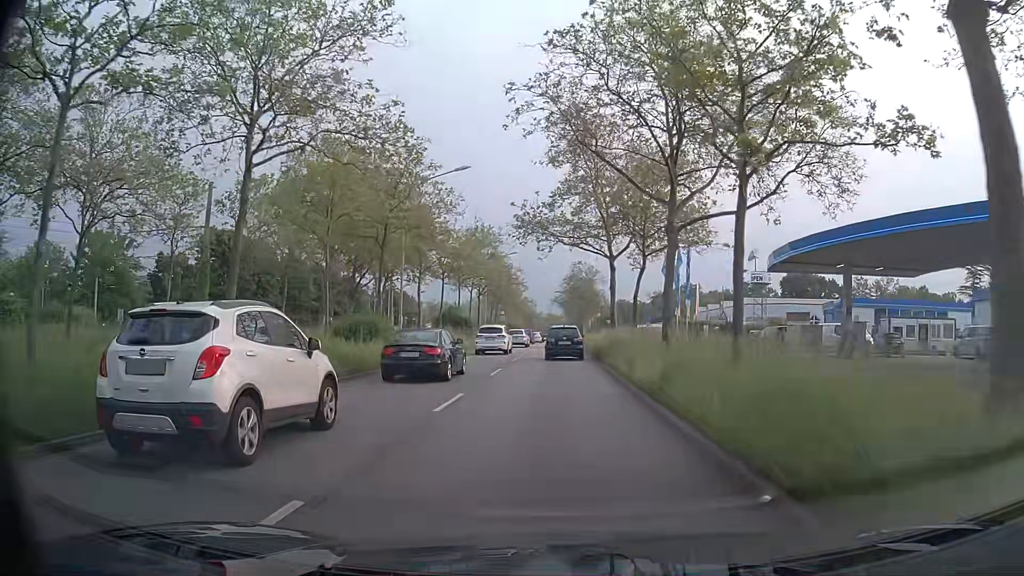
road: primary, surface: asphalt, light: Day
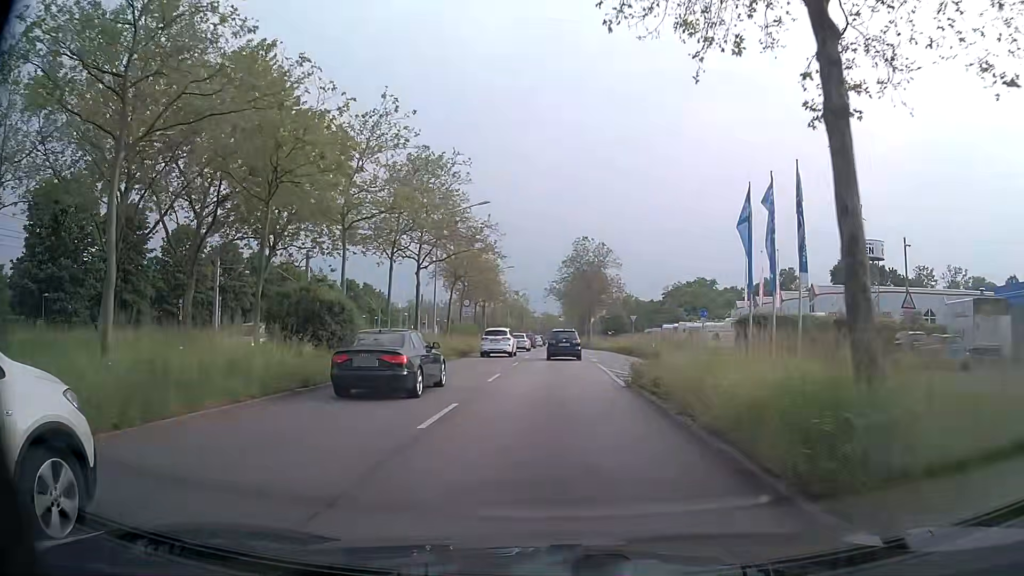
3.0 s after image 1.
(+0.1, +29.5) m; +1°
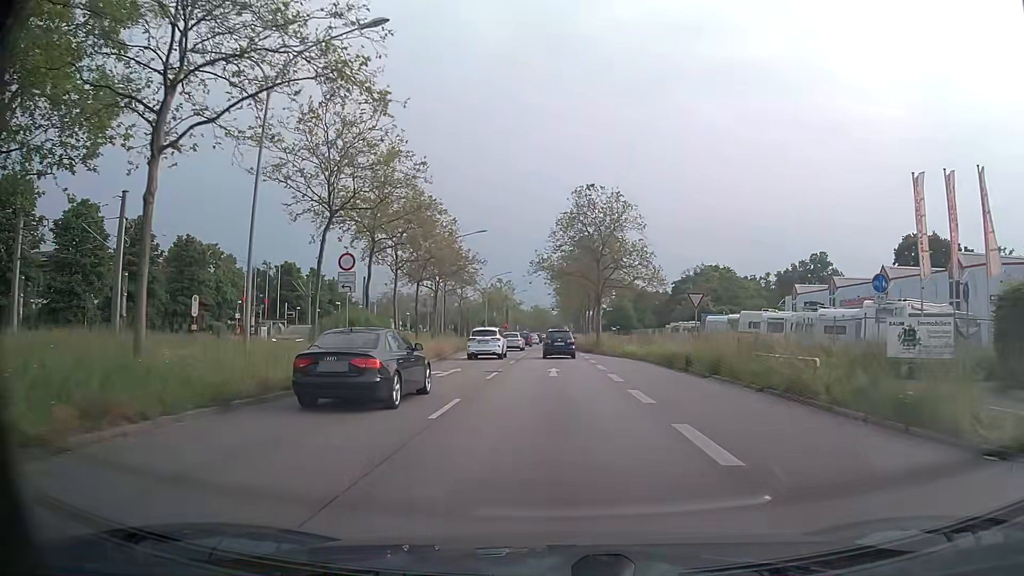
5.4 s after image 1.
(-0.2, +26.7) m; 0°
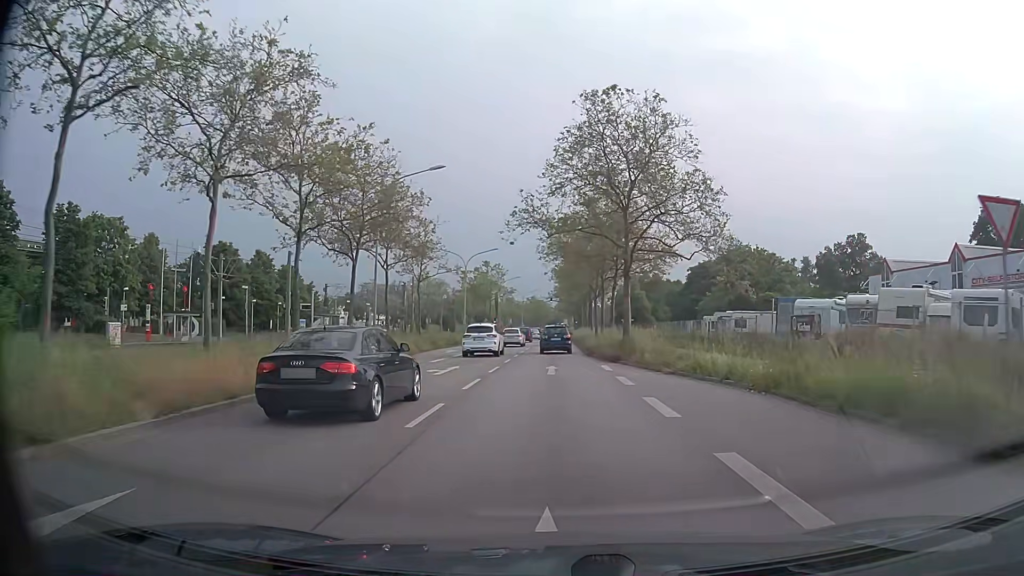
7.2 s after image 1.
(0.0, +20.7) m; 0°
